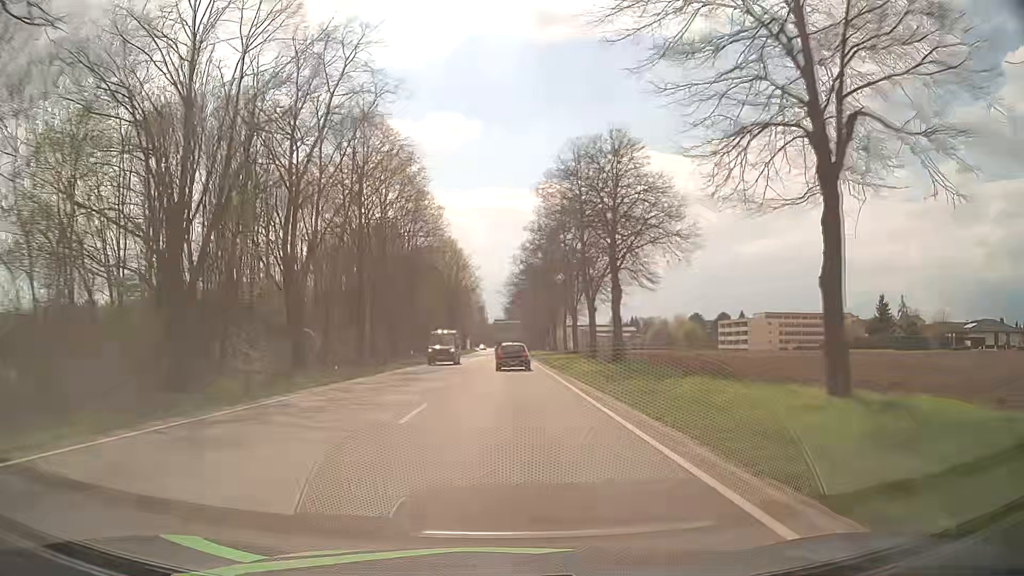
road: primary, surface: asphalt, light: Day
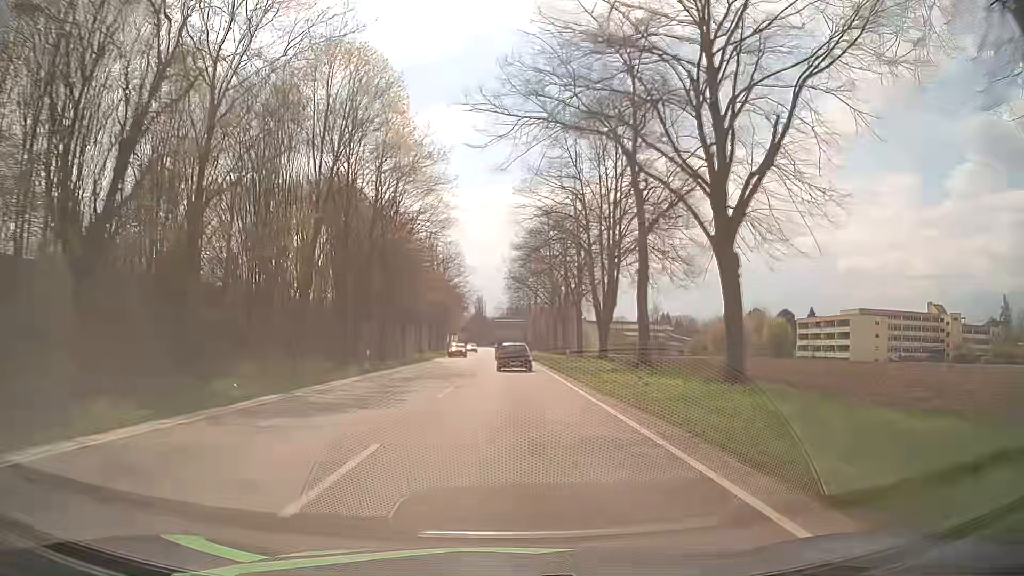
(+0.1, +65.9) m; 0°
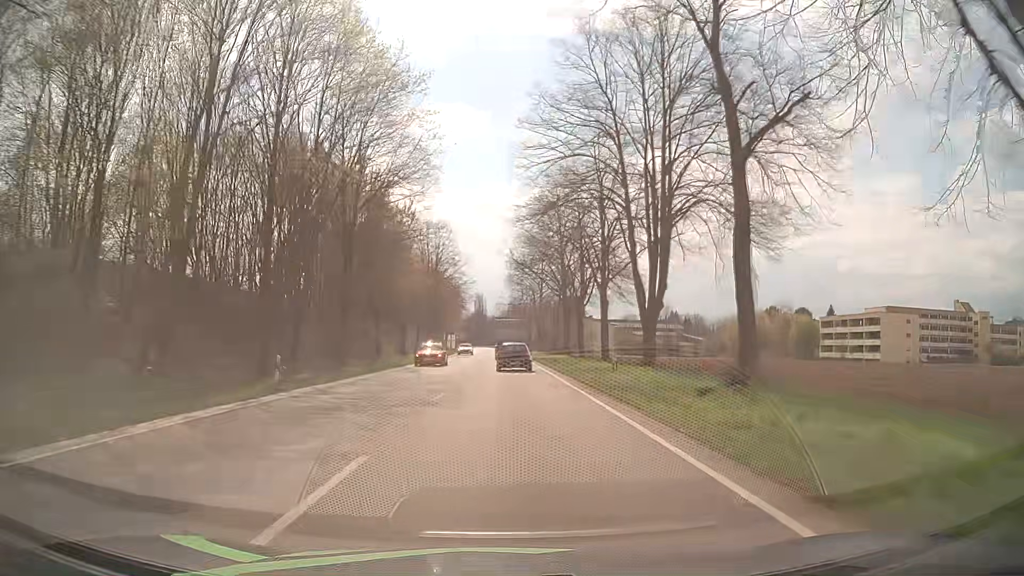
(0.0, +13.1) m; 0°
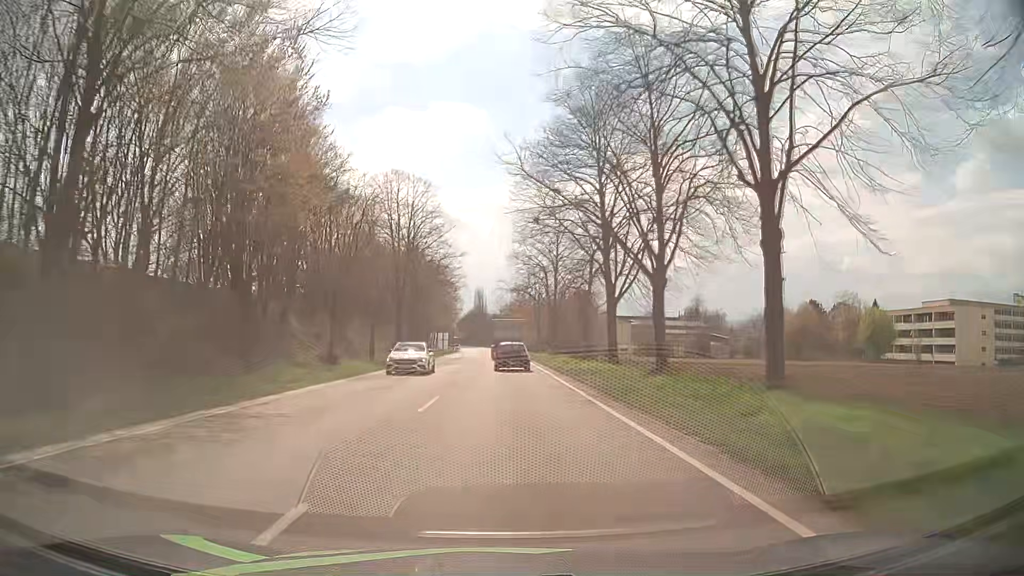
(-0.2, +26.2) m; -1°
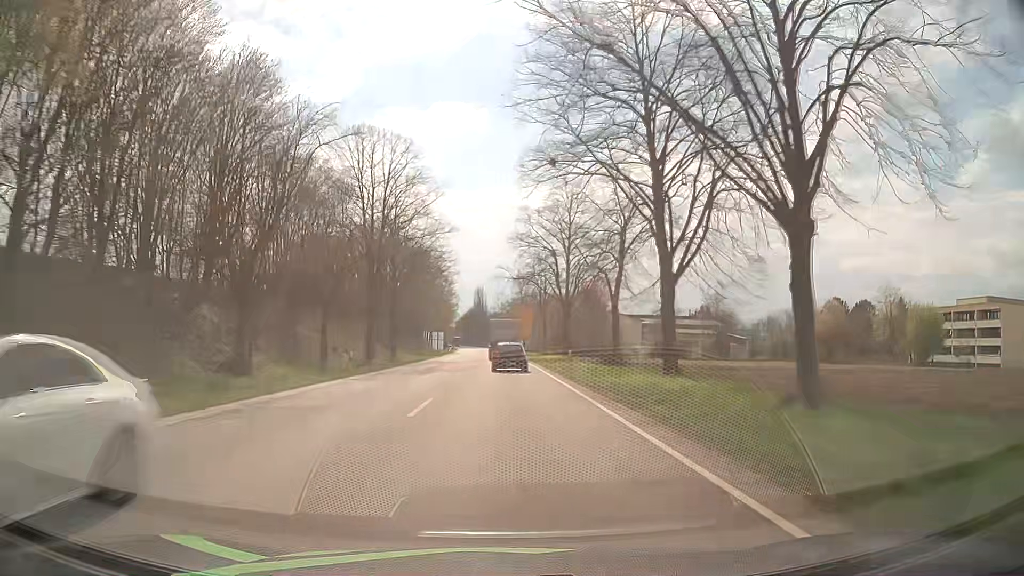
(+0.1, +13.1) m; 0°
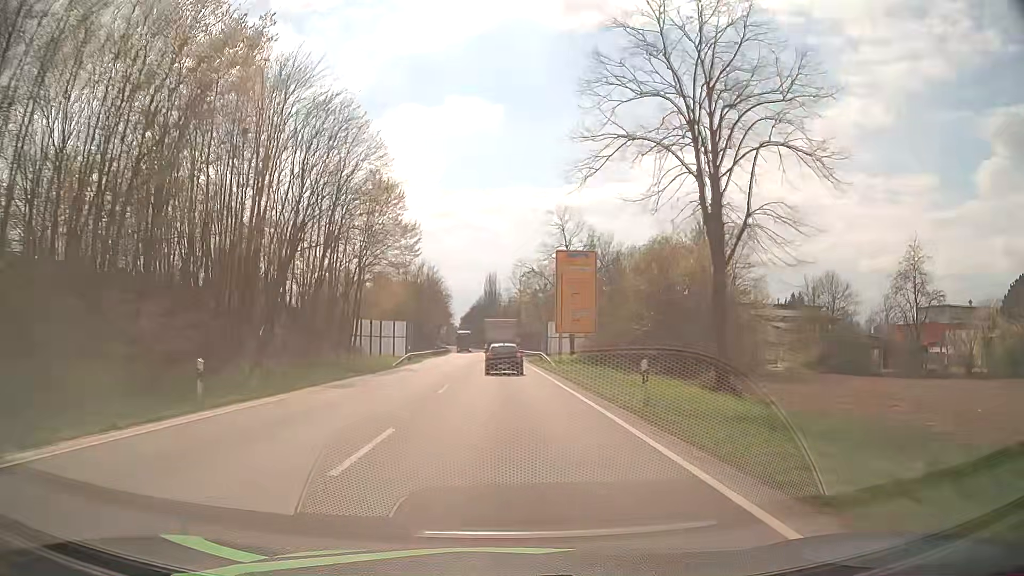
(-0.8, +65.2) m; -2°
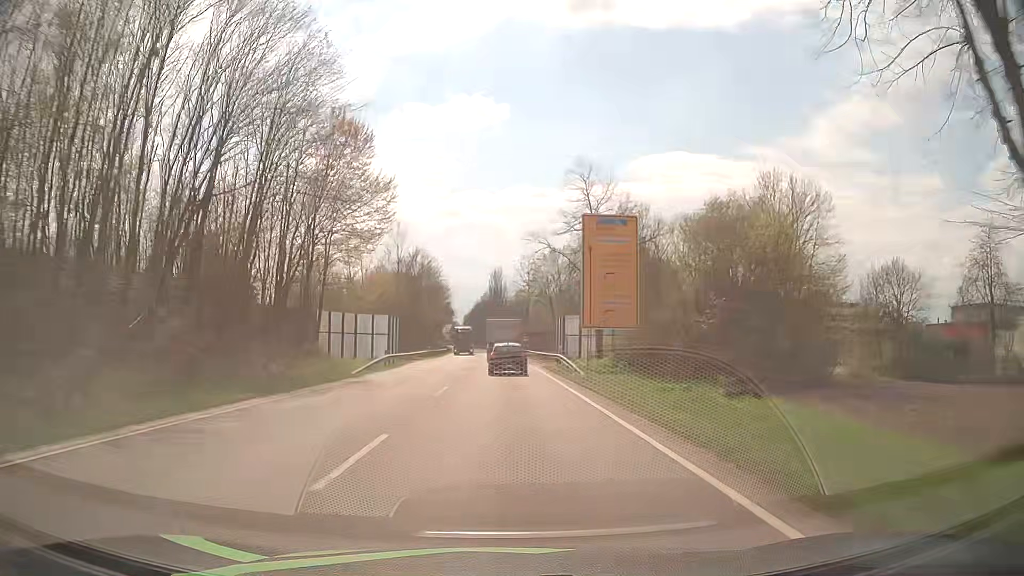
(0.0, +13.1) m; -1°
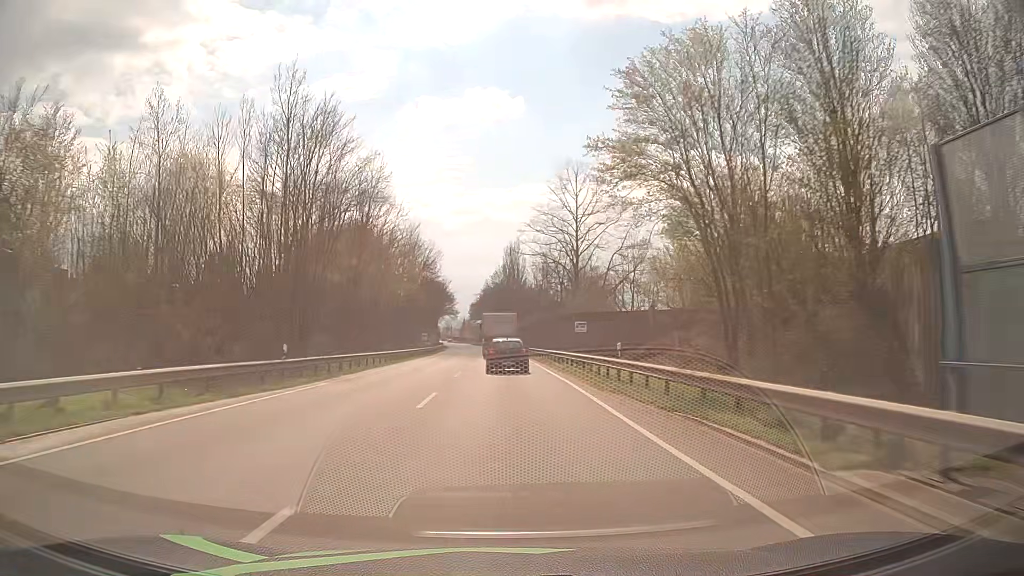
(-0.3, +52.0) m; -1°
(0, +10) (0, +20) (0, +30) (0, +40) (-1, +50) (-1, +60) (-1, +70) (-2, +80) (-2, +90) (-3, +100) m
